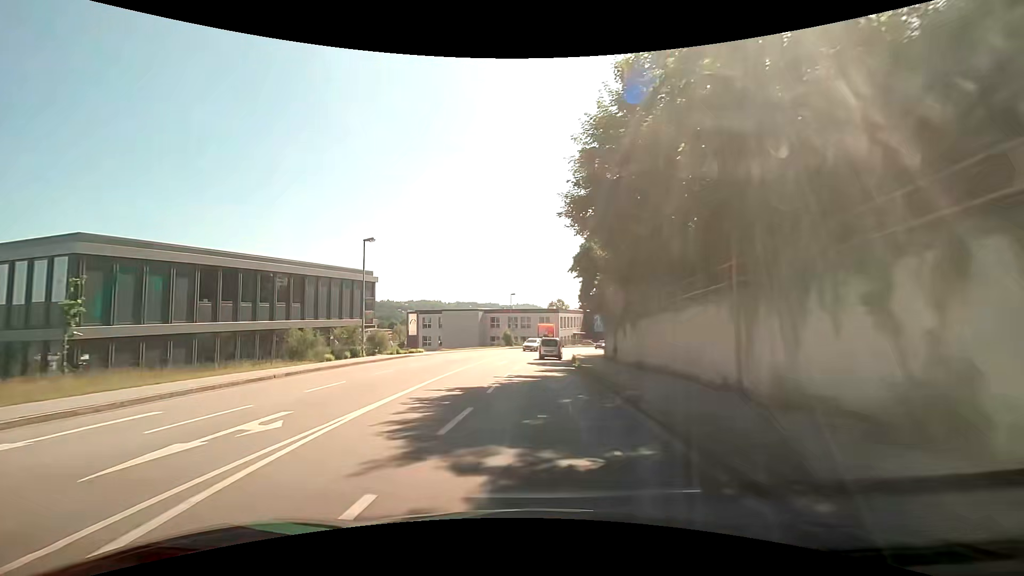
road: tertiary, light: Day
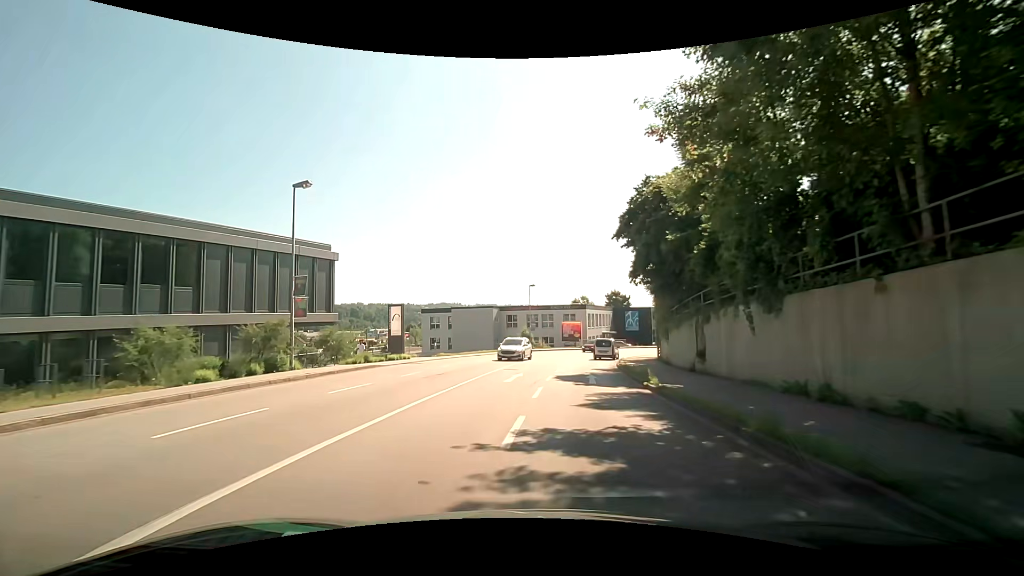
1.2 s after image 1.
(-0.5, +13.0) m; -4°
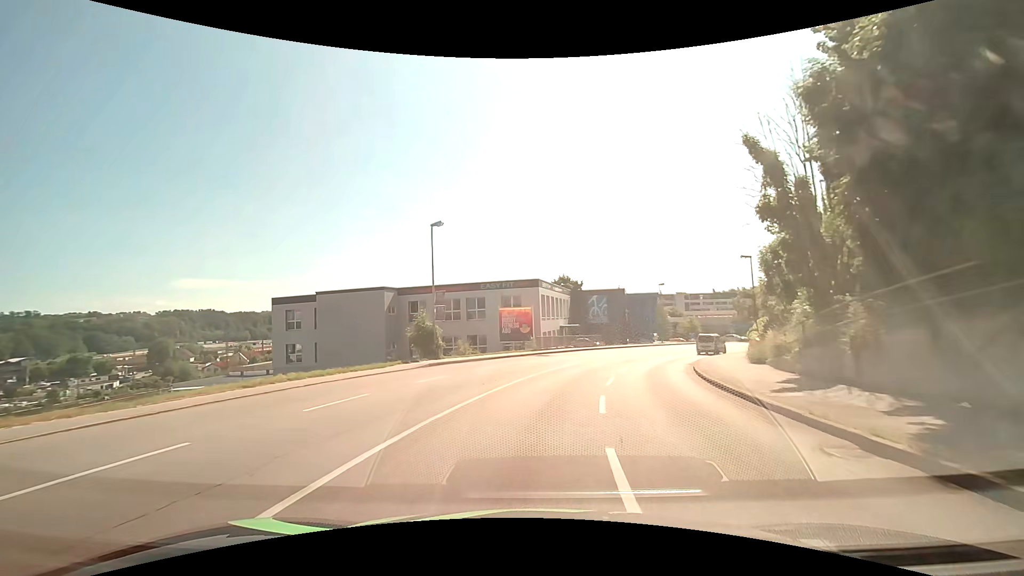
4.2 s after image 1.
(+2.0, +32.7) m; +8°
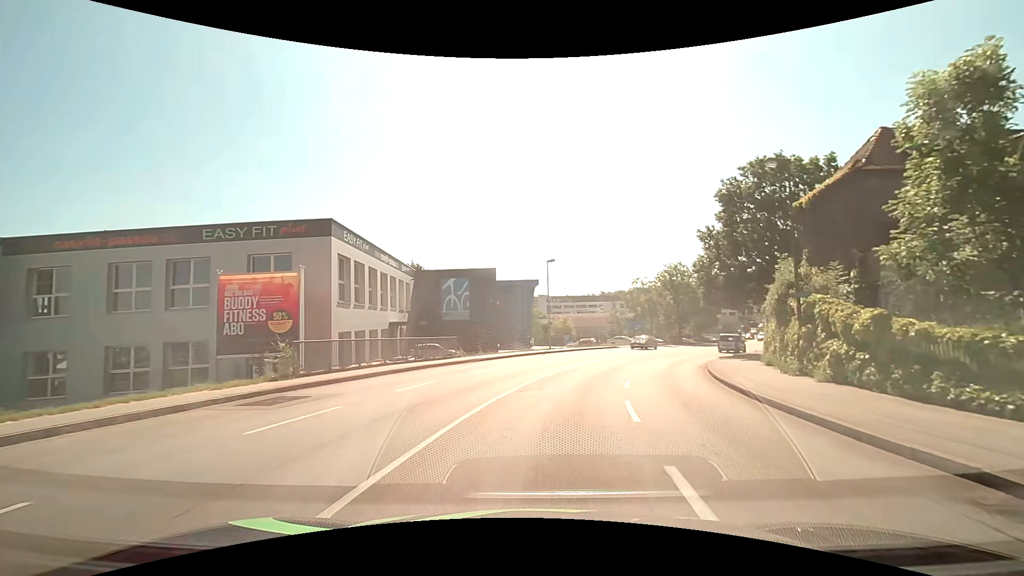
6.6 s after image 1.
(+3.0, +24.8) m; +16°
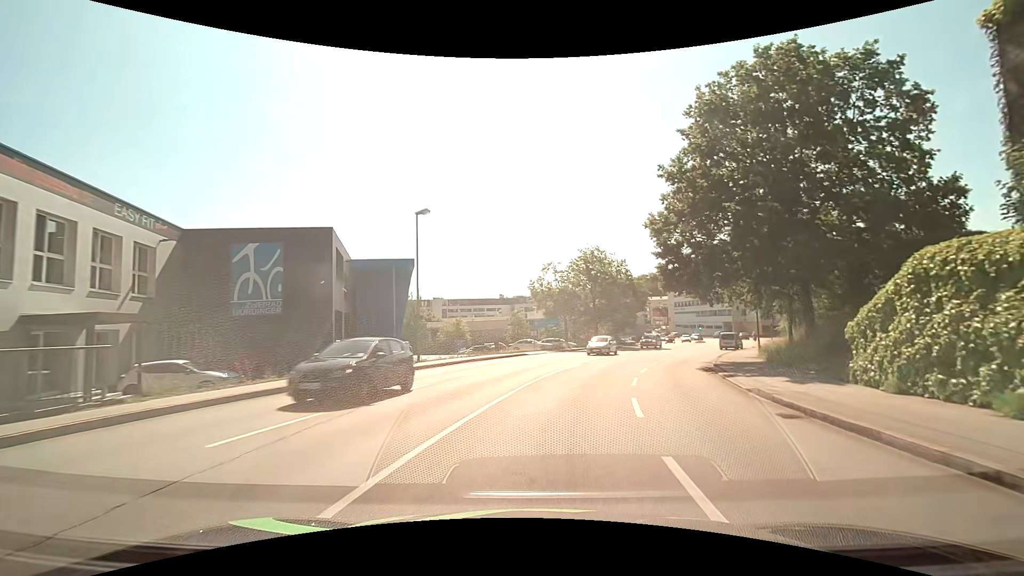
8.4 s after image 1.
(+1.7, +17.9) m; +12°
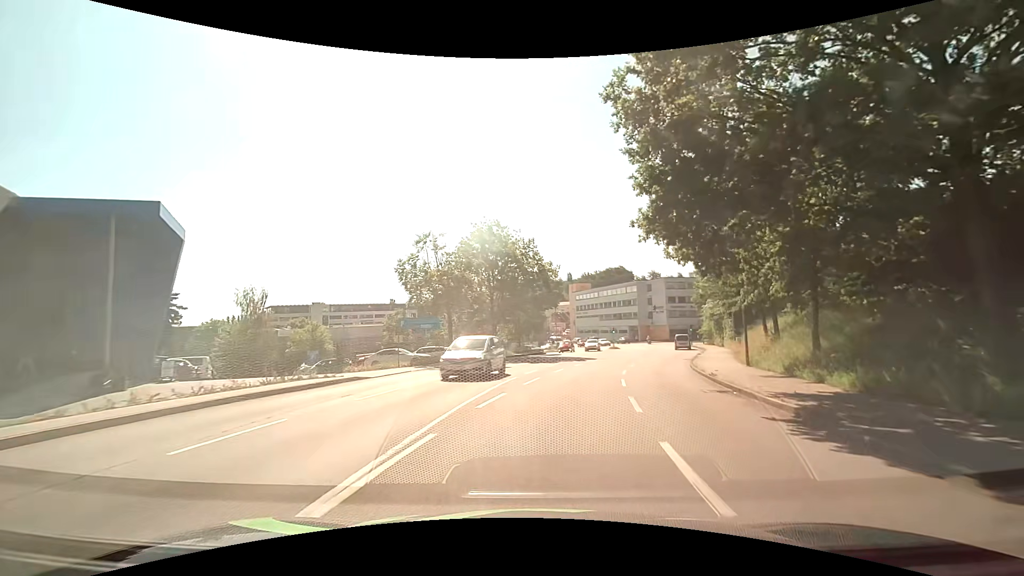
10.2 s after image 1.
(+1.7, +17.1) m; +11°
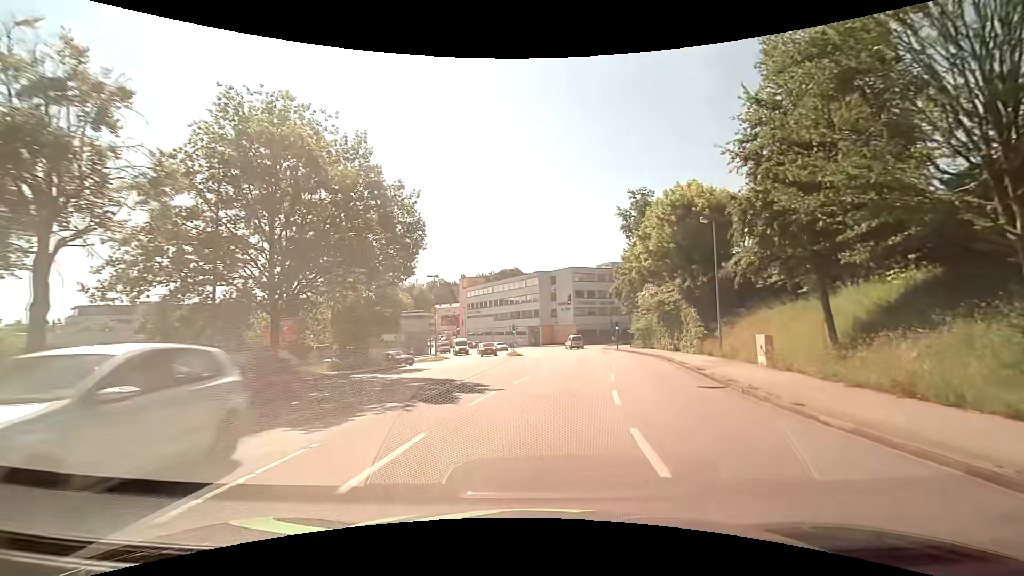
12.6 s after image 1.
(+2.5, +23.4) m; +11°
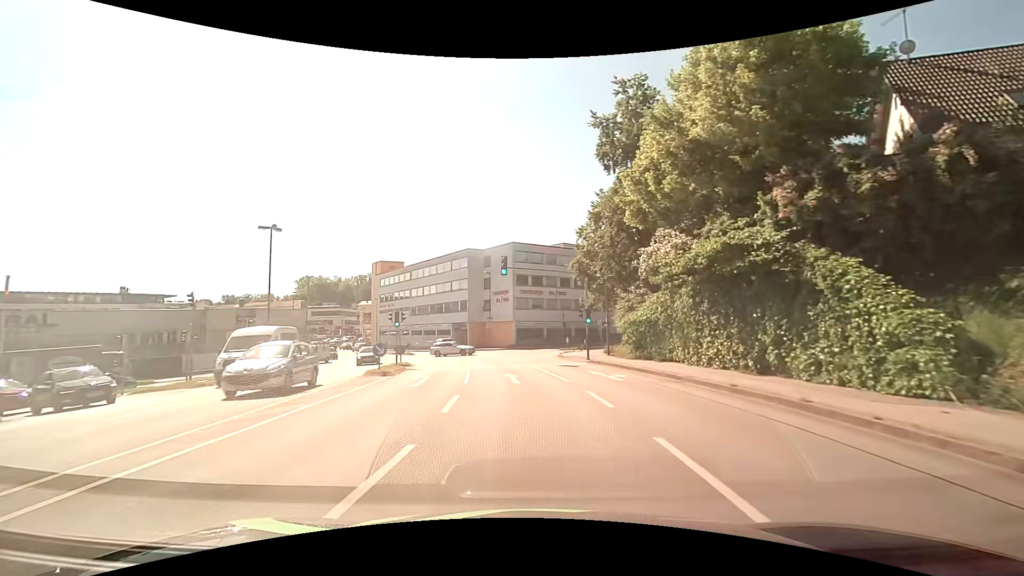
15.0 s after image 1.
(+2.2, +25.0) m; +7°
(0, +10) (-1, +20) (-2, +30) (-4, +40) (-7, +49) (-10, +59) (-15, +68) (-20, +76) (-26, +84) (-32, +92) m
